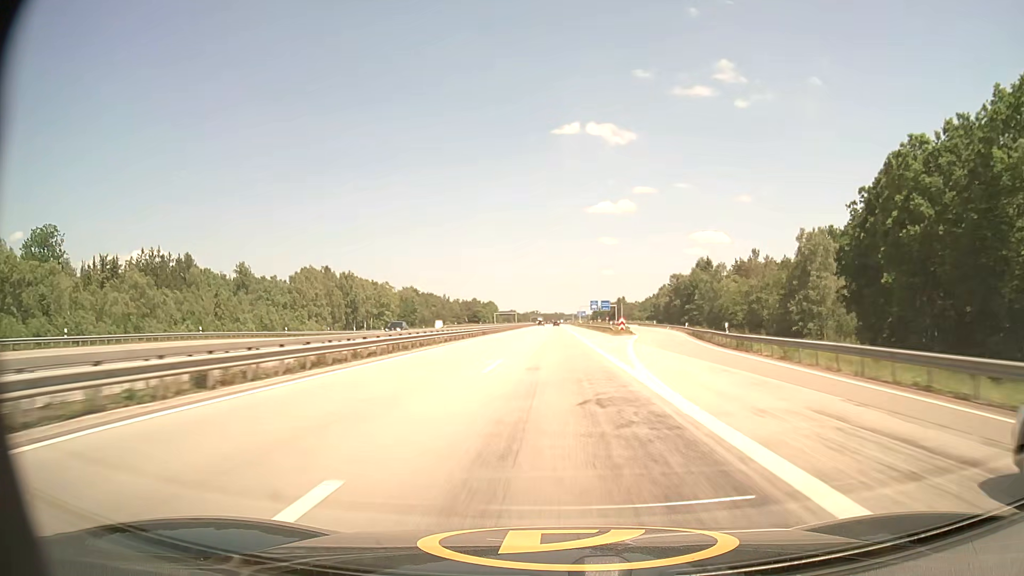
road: motorway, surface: asphalt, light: Day
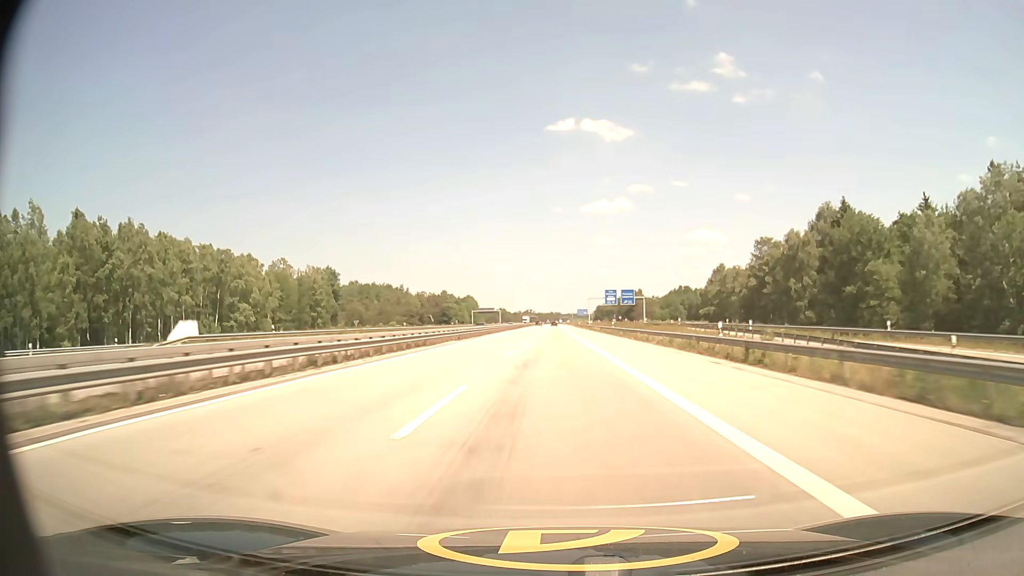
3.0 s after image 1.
(+0.2, +100.6) m; 0°
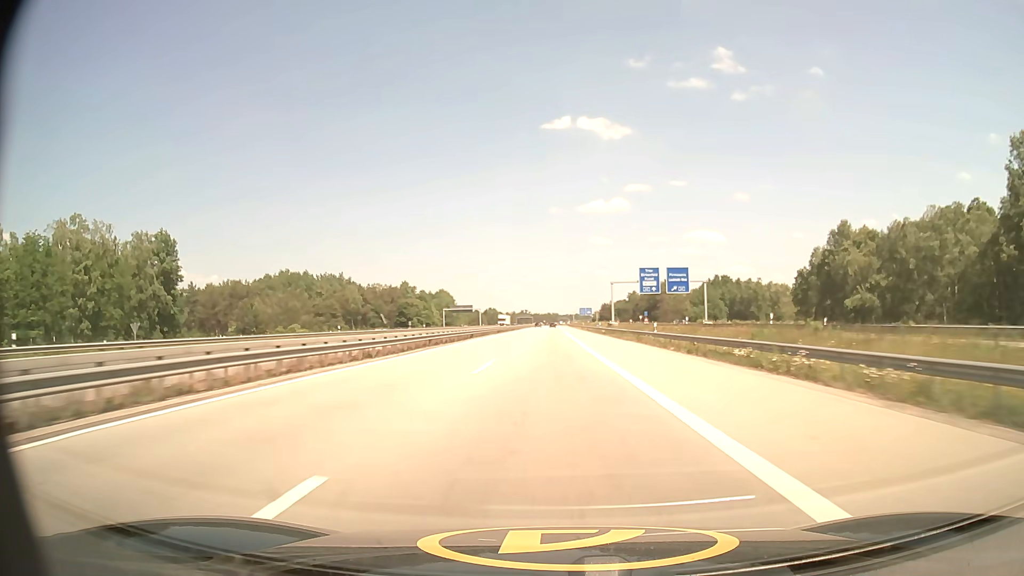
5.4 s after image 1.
(0.0, +80.5) m; 0°
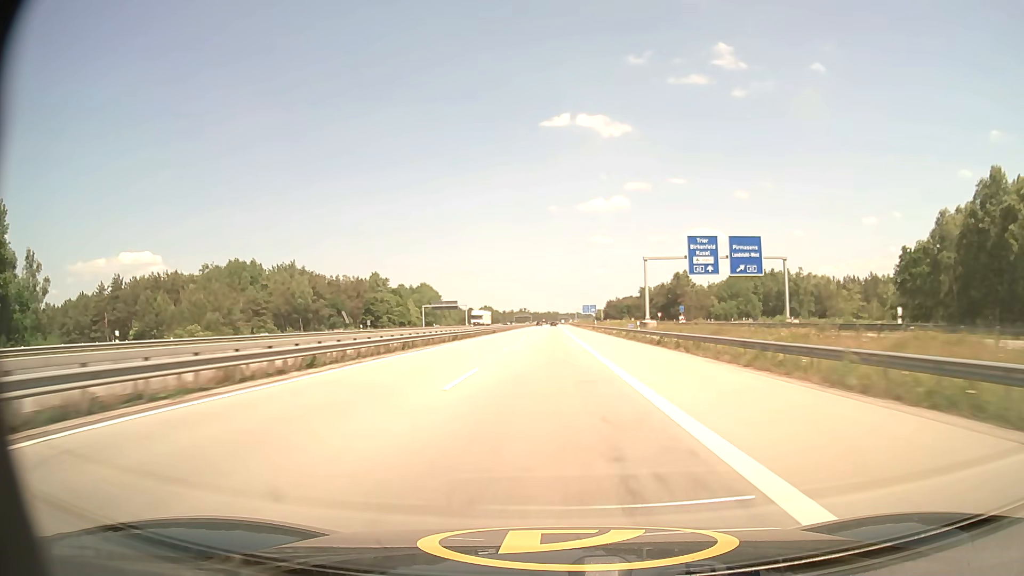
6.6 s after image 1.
(0.0, +40.3) m; 0°
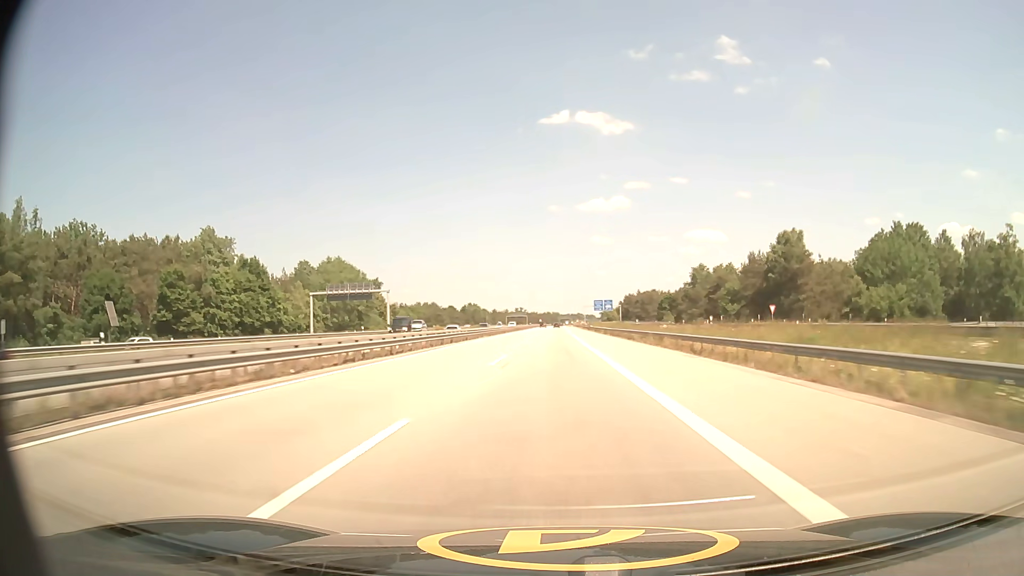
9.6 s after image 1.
(+0.1, +100.1) m; 0°
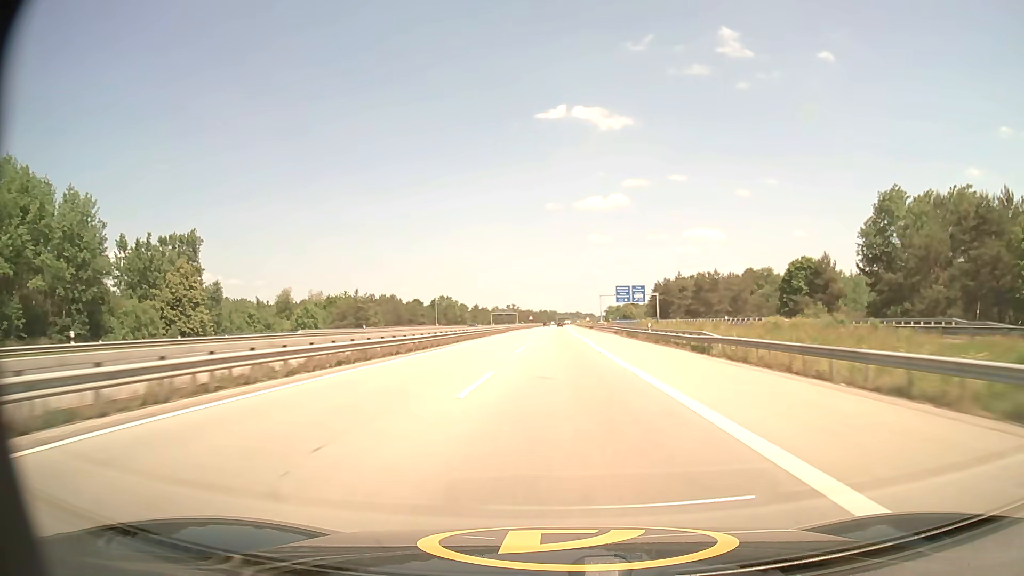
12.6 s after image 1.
(0.0, +99.4) m; 0°
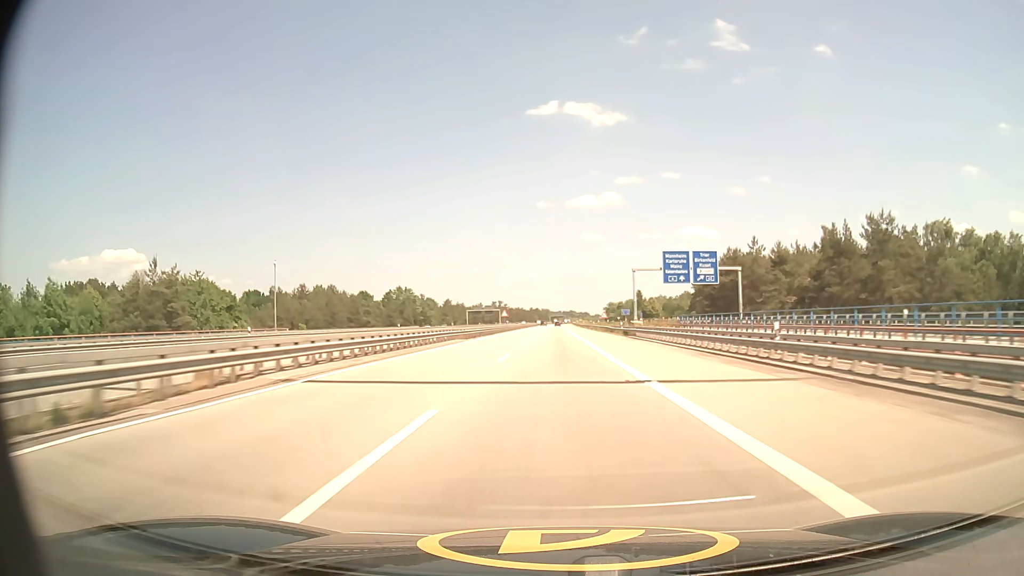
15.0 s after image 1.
(+0.5, +79.6) m; +1°
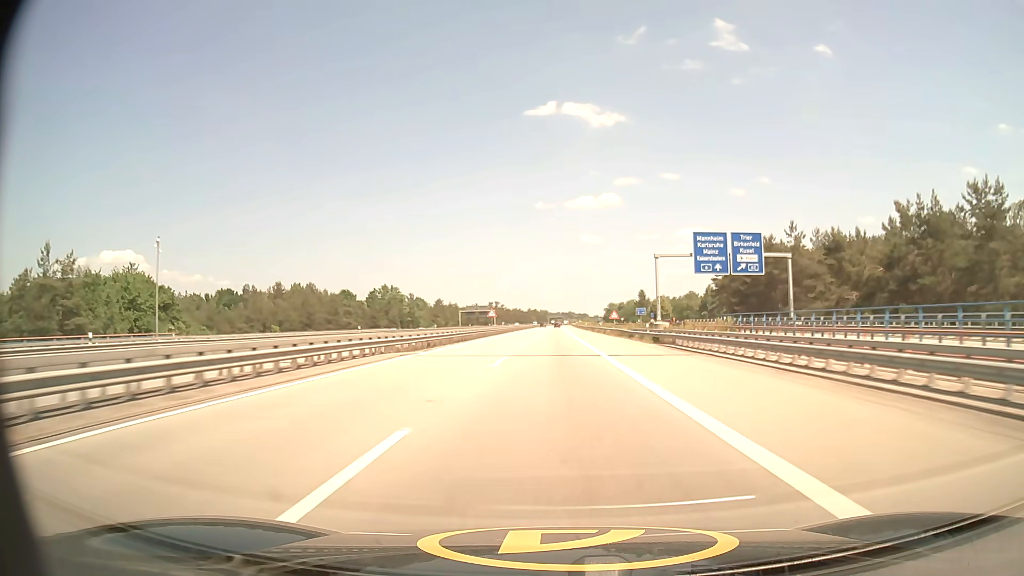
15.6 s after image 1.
(0.0, +19.9) m; 0°
(0, +10) (0, +20) (0, +30) (0, +40) (0, +50) (0, +60) (0, +70) (0, +80) (0, +90) (0, +100) m
